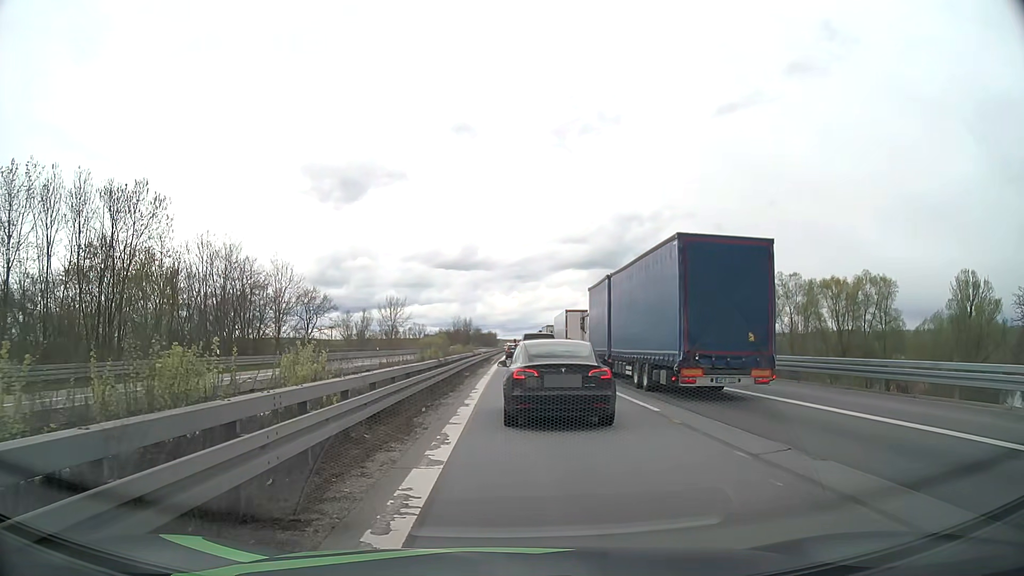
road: motorway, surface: asphalt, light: Day
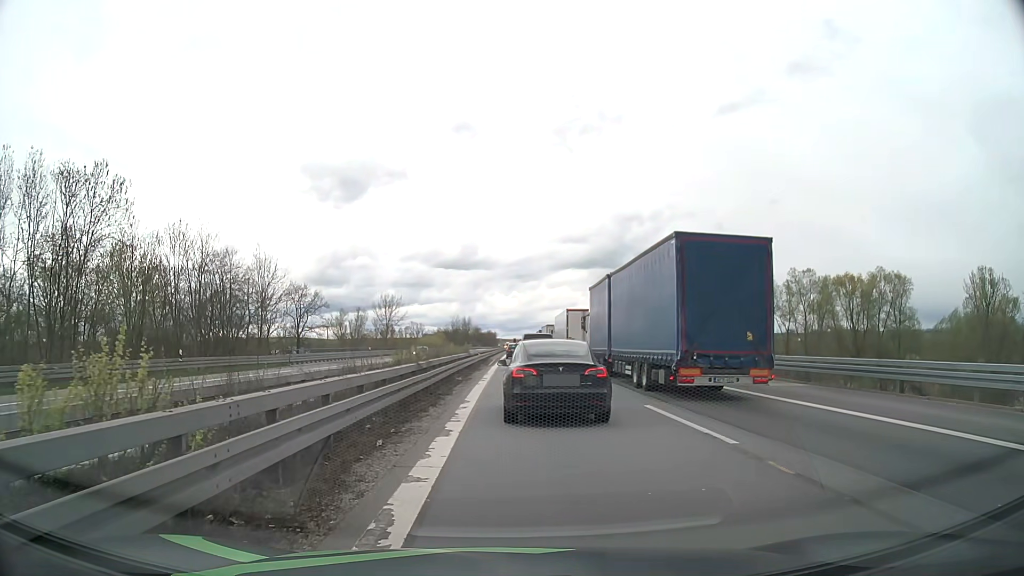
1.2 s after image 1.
(0.0, +5.0) m; 0°
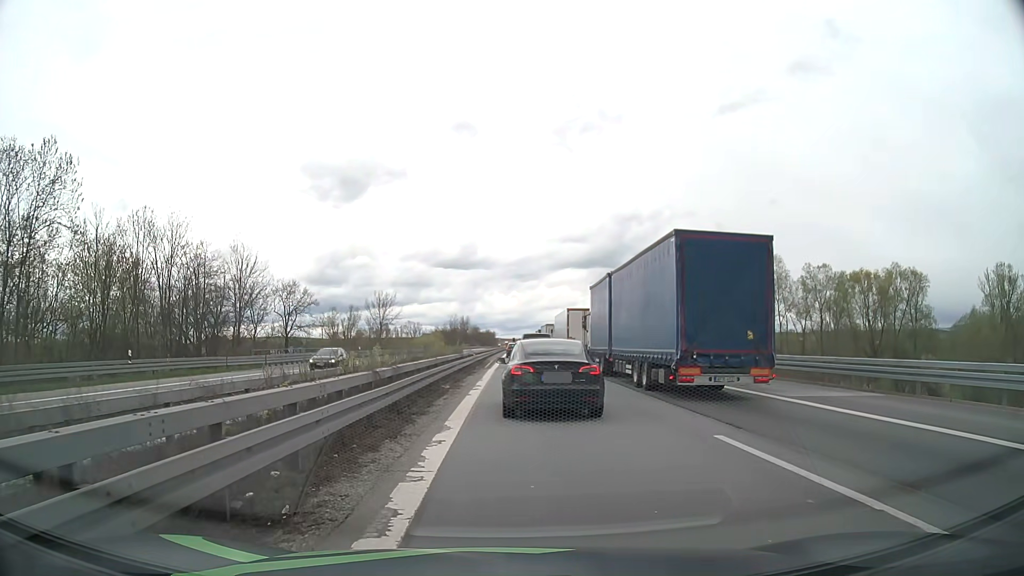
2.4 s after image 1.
(0.0, +5.3) m; 0°
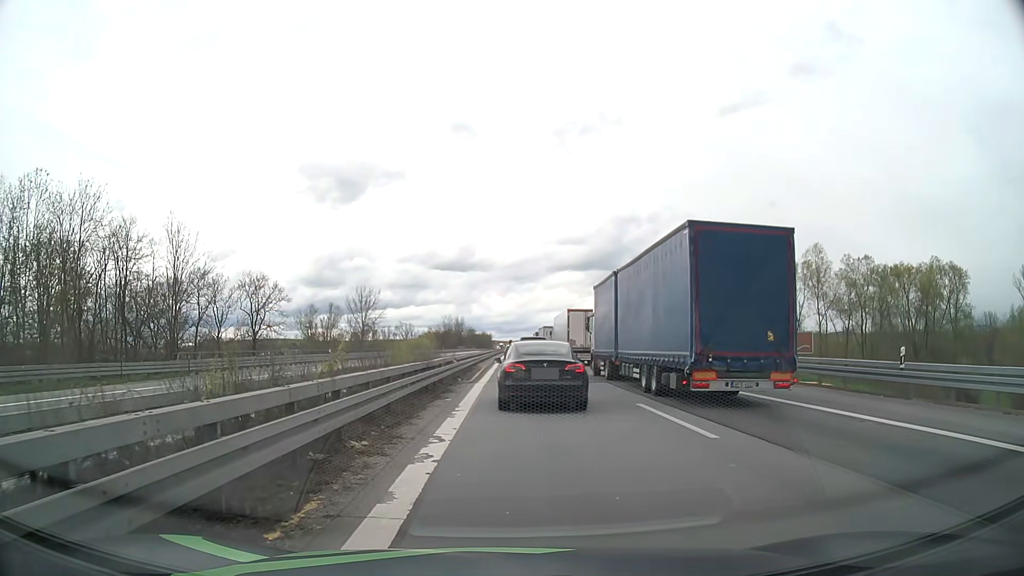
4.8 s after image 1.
(0.0, +12.2) m; 0°
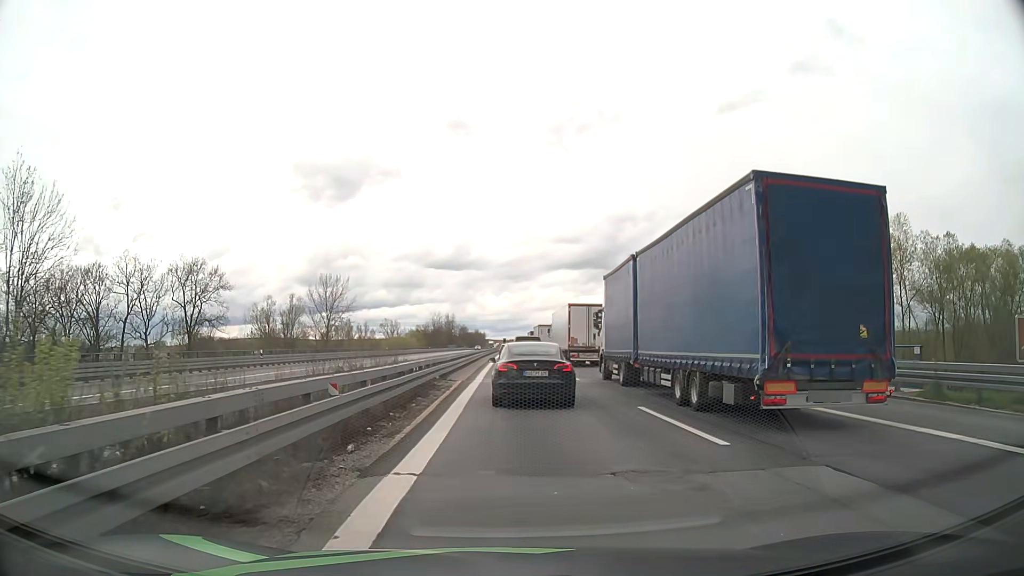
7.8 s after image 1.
(0.0, +17.9) m; +1°
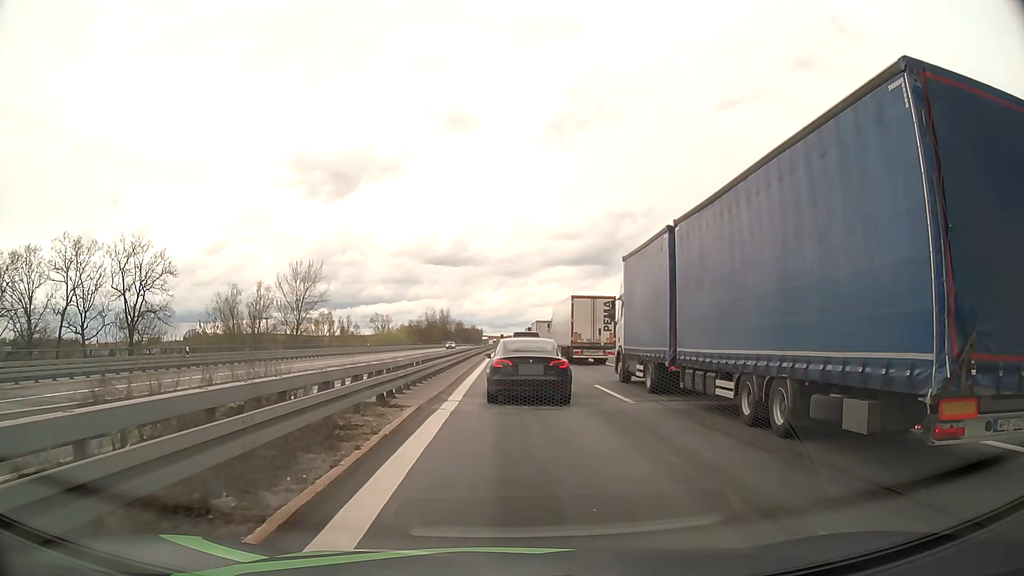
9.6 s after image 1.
(0.0, +12.0) m; 0°
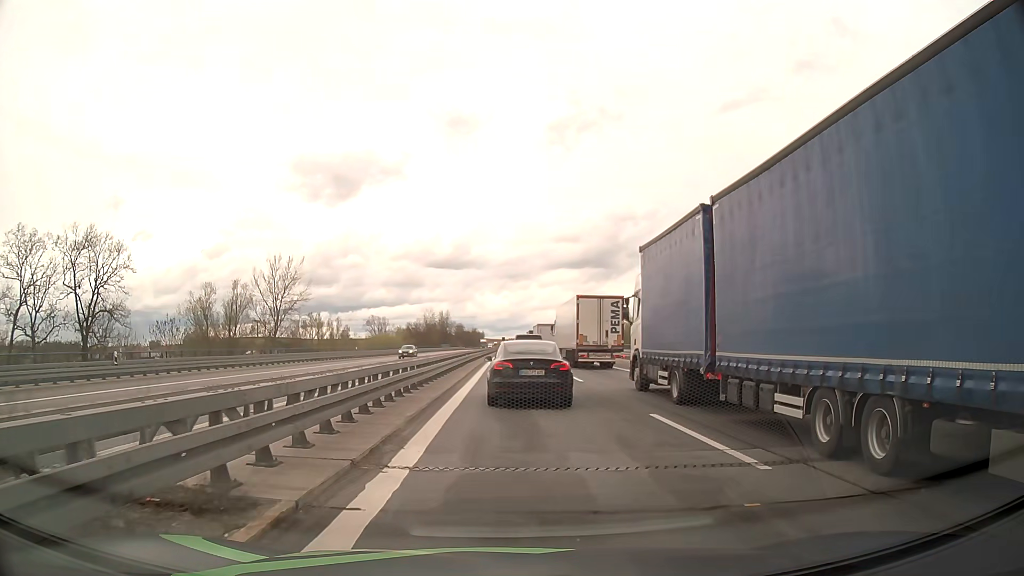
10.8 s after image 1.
(0.0, +8.1) m; 0°
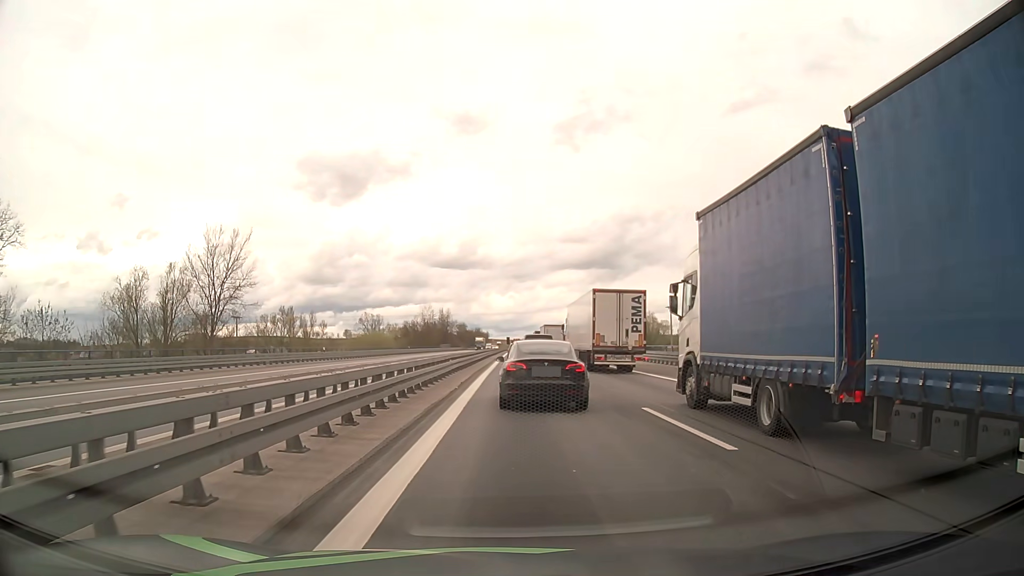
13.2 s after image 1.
(-0.1, +16.7) m; 0°
(0, +10) (0, +20) (0, +30) (0, +40) (0, +50) (0, +60) (+1, +70) (+1, +80) (+1, +90) (+1, +100) m
